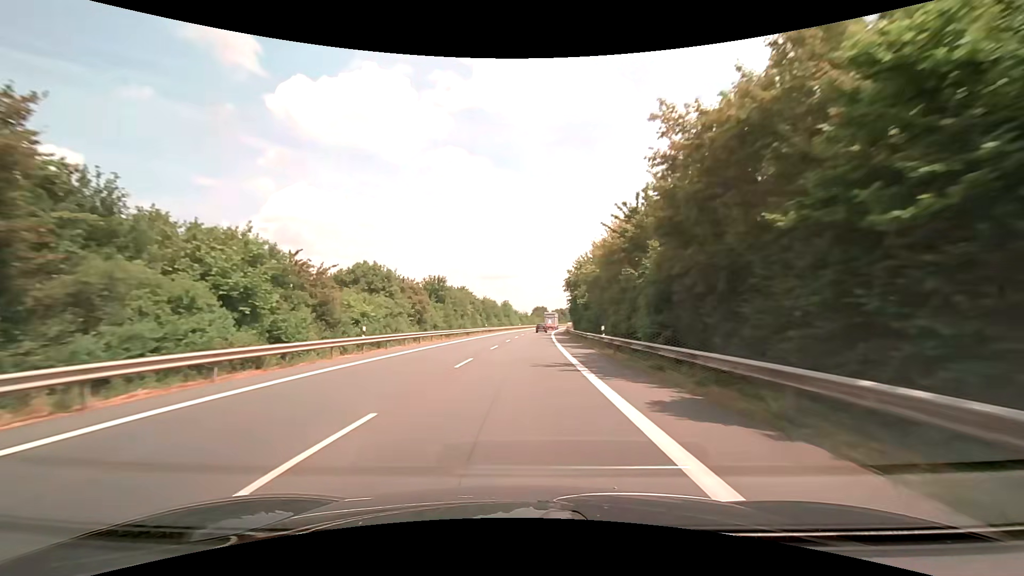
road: primary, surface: asphalt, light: Day
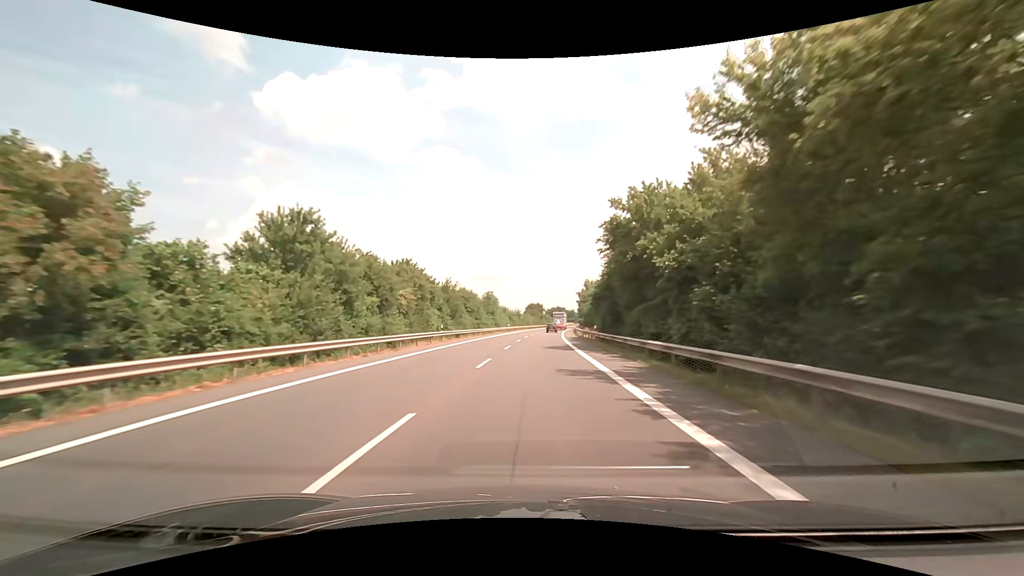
(+0.1, +36.2) m; +1°
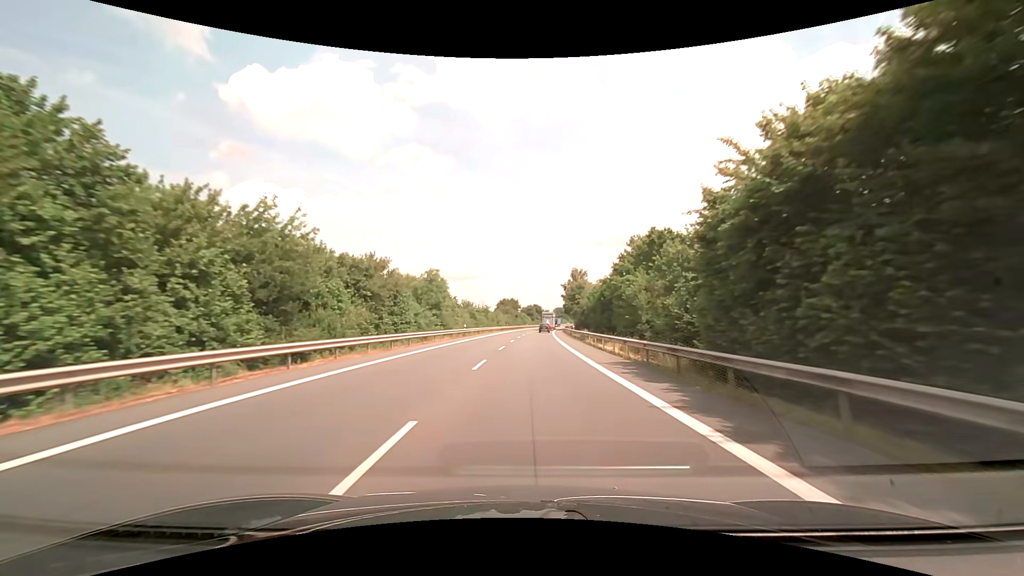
(+0.7, +36.7) m; +3°
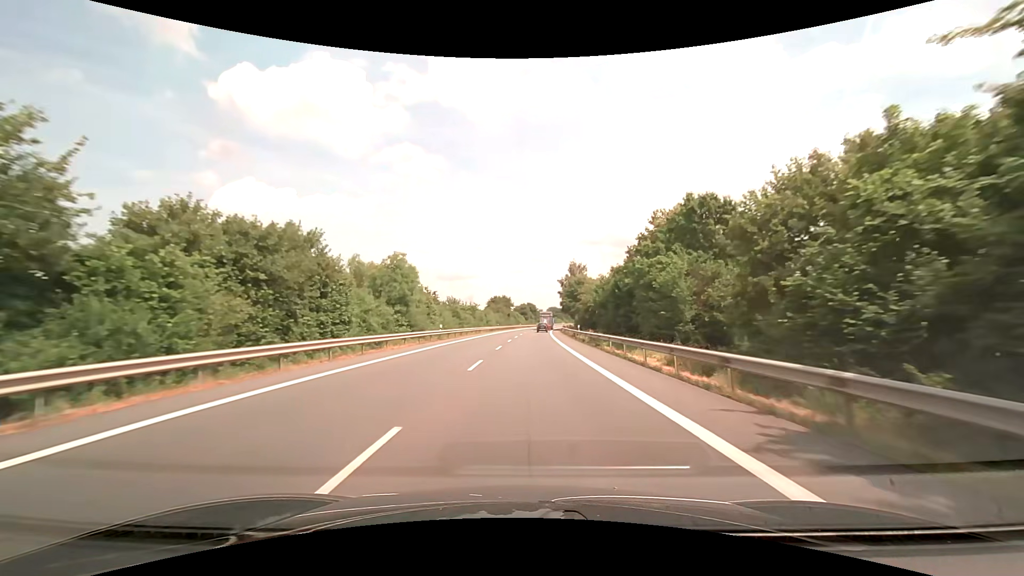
(+0.1, +12.4) m; +1°
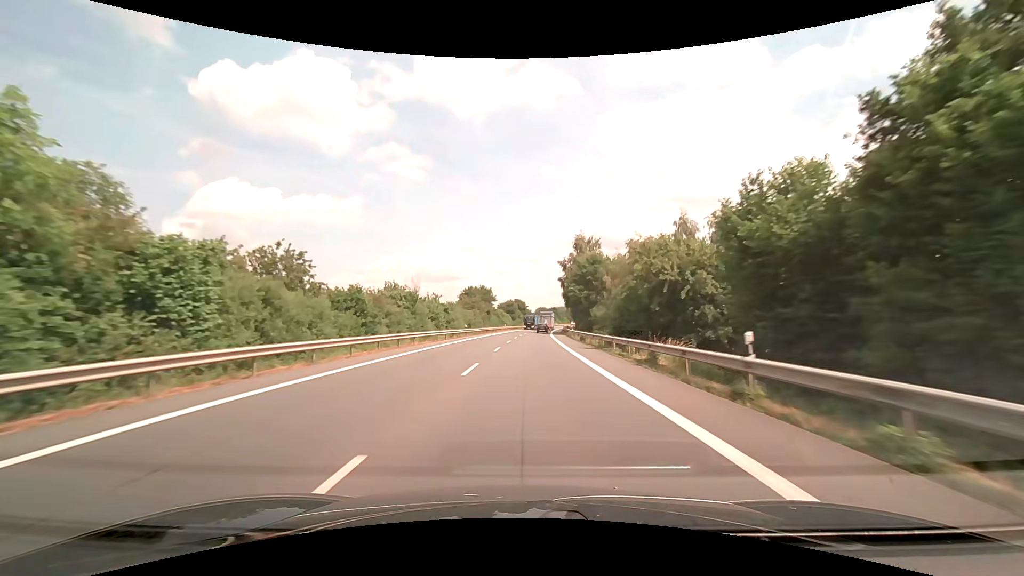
(+0.4, +37.5) m; +1°
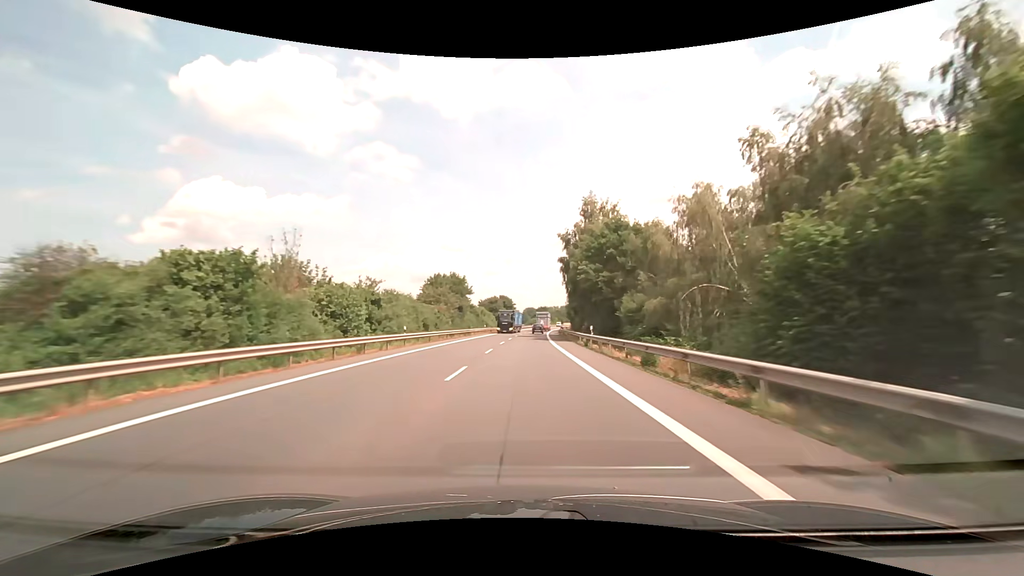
(+0.4, +25.2) m; +2°
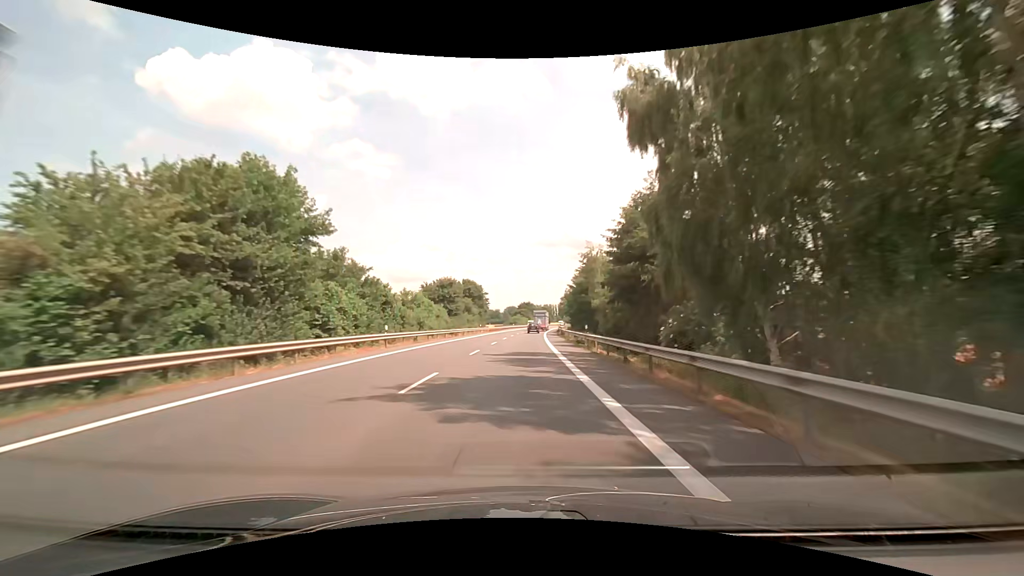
(+0.9, +50.5) m; +2°
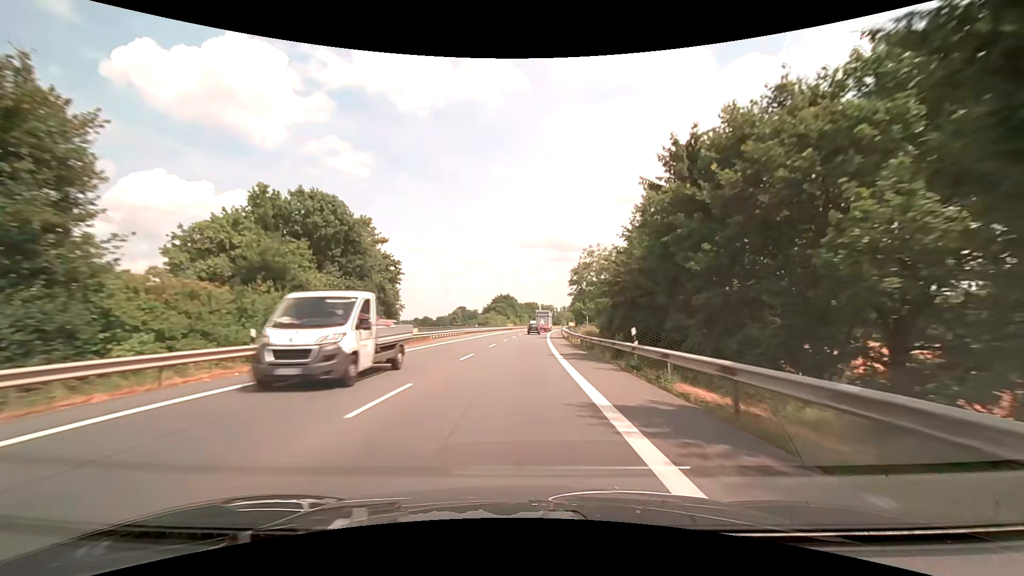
(+1.3, +62.7) m; +2°
(0, +10) (0, +20) (0, +30) (0, +40) (+1, +50) (+1, +60) (+1, +70) (+2, +80) (+3, +90) (+3, +100) m
